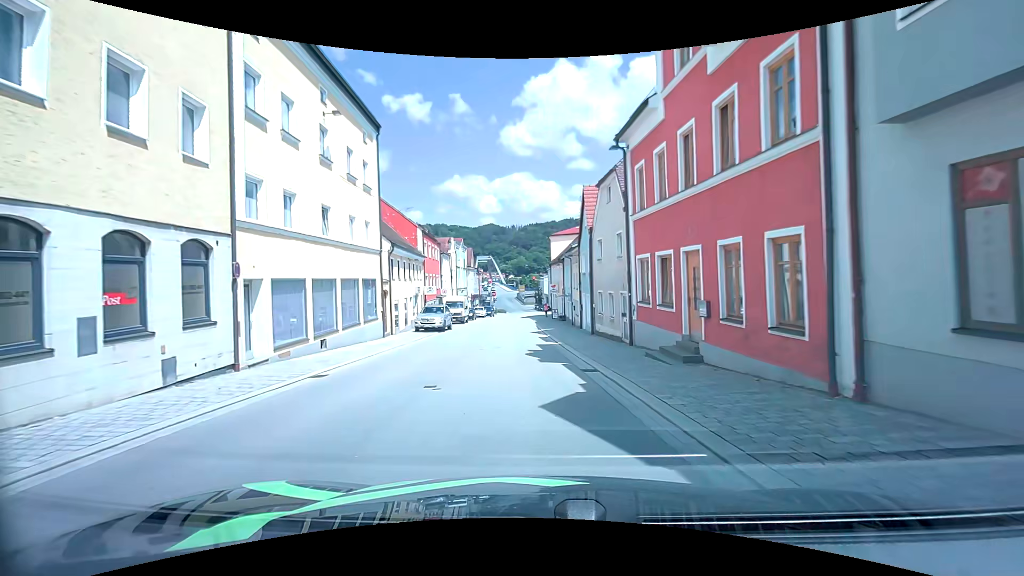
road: tertiary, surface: asphalt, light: Day
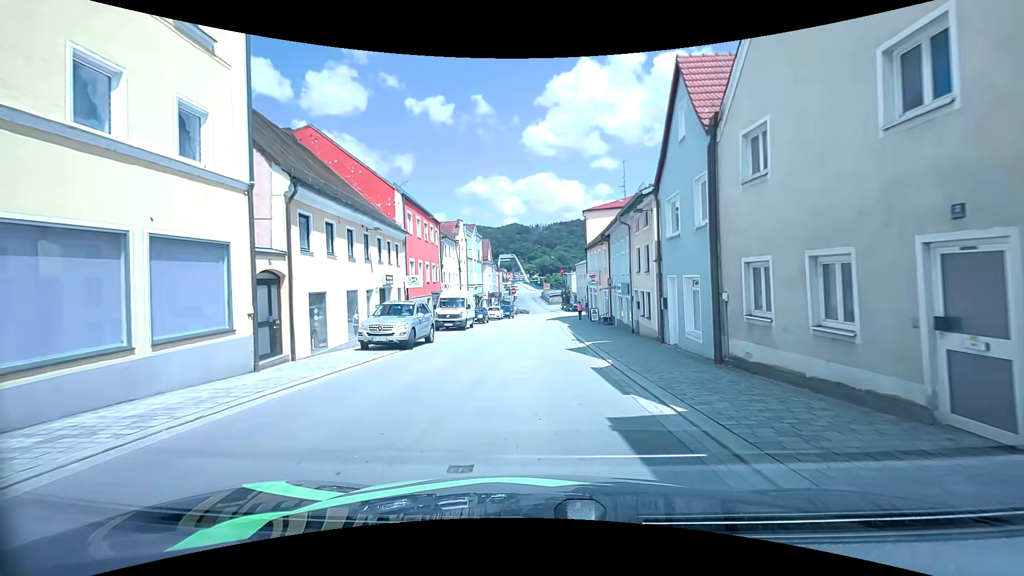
(-0.4, +14.1) m; -2°
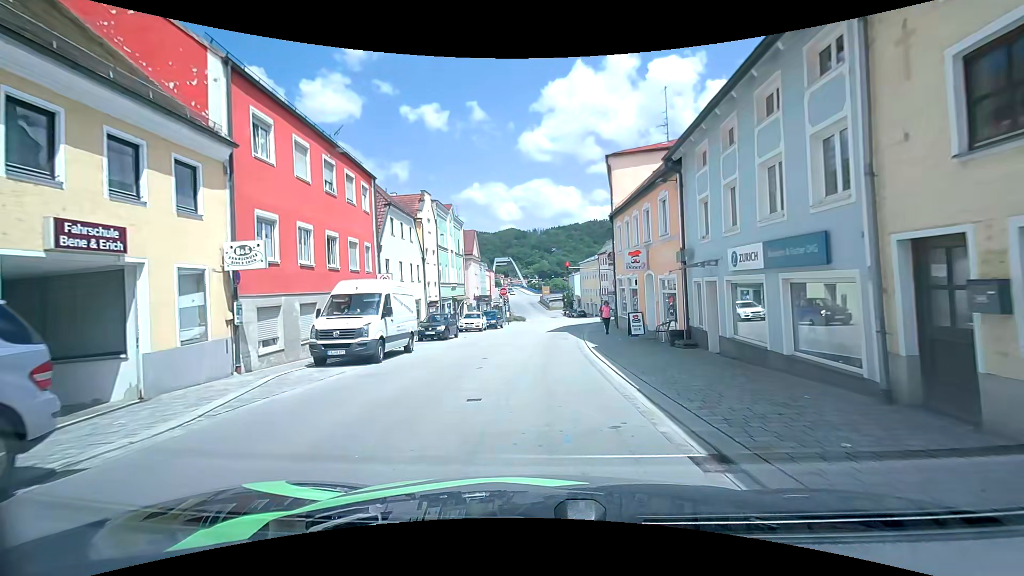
(-0.1, +16.8) m; 0°
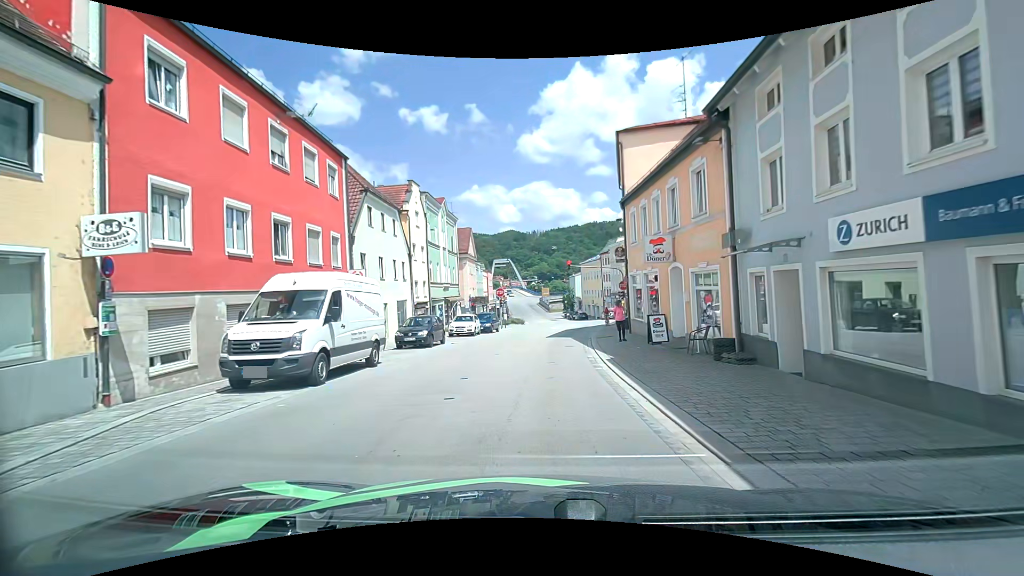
(0.0, +4.0) m; +1°
